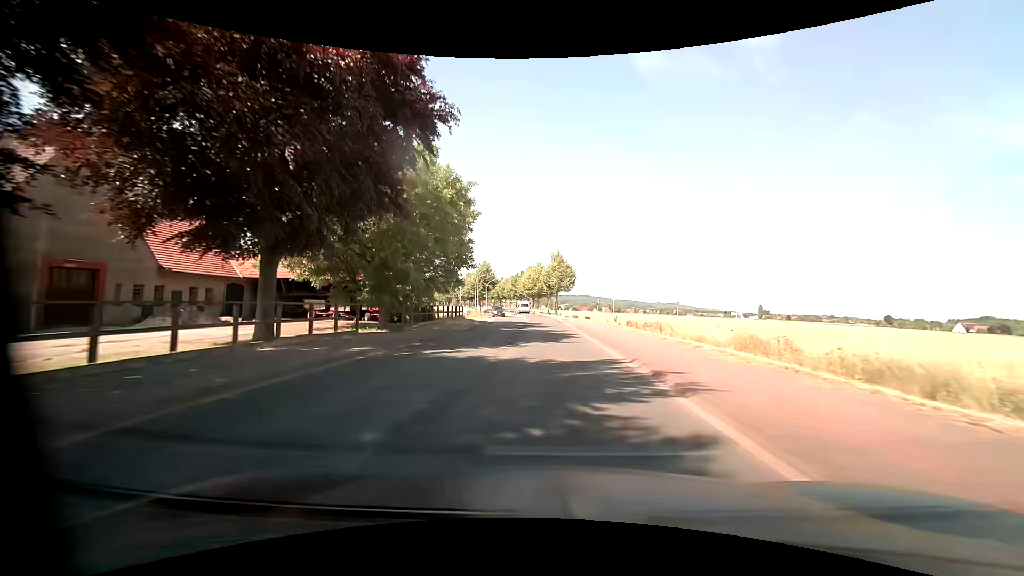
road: primary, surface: asphalt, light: Day
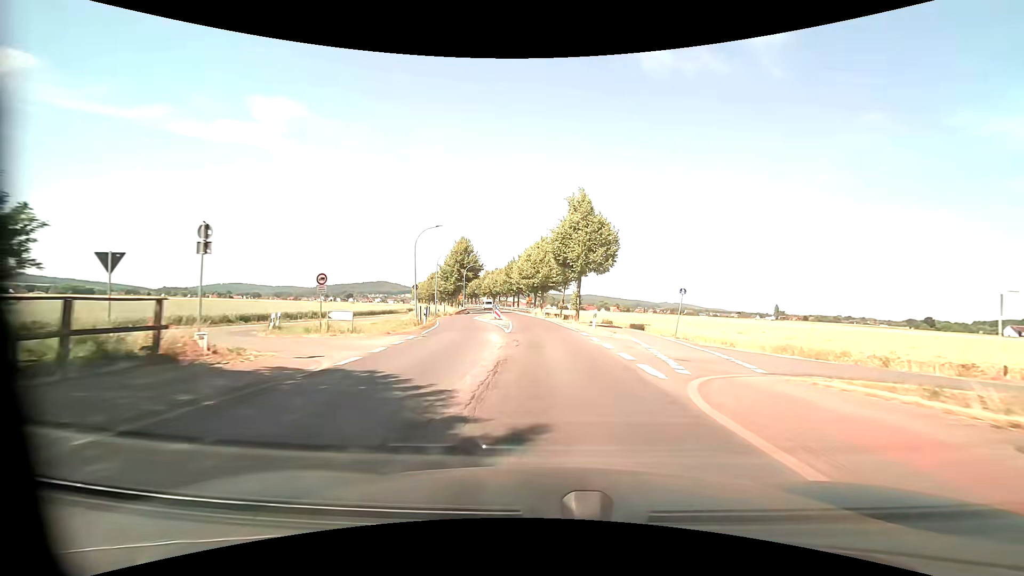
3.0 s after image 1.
(-0.2, +39.6) m; -1°
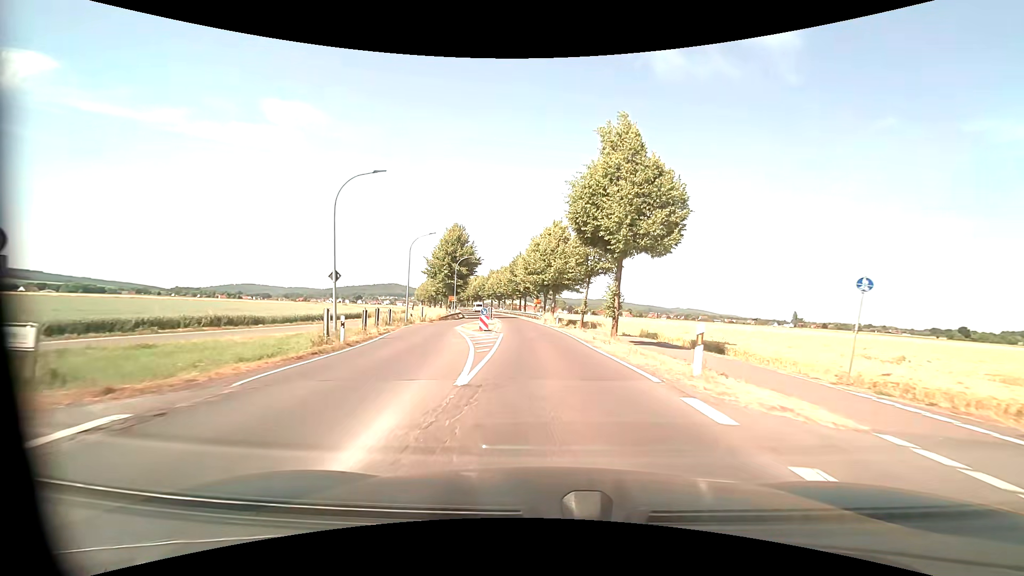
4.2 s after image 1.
(-0.2, +15.8) m; -1°
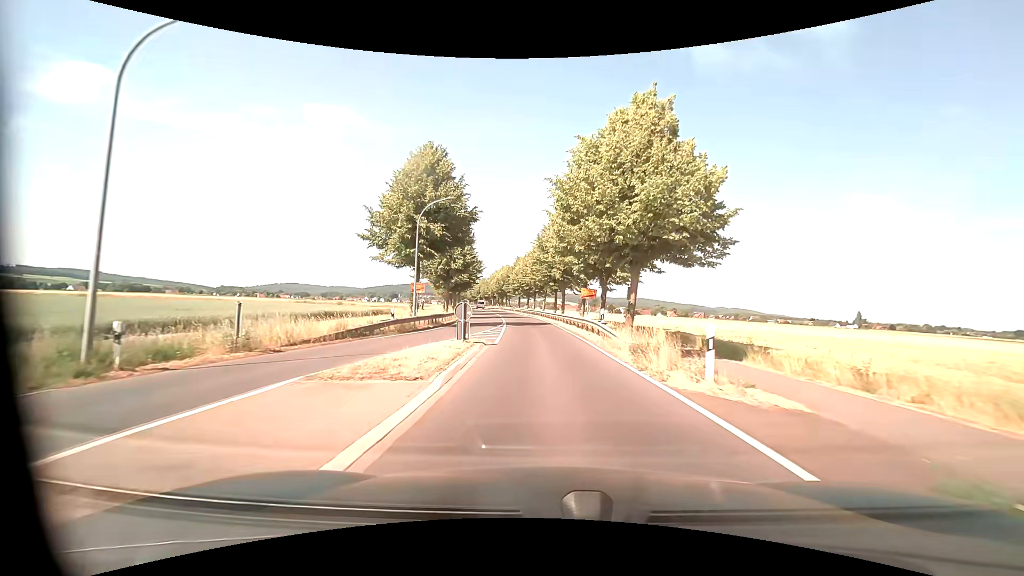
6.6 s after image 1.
(-1.2, +31.6) m; -4°
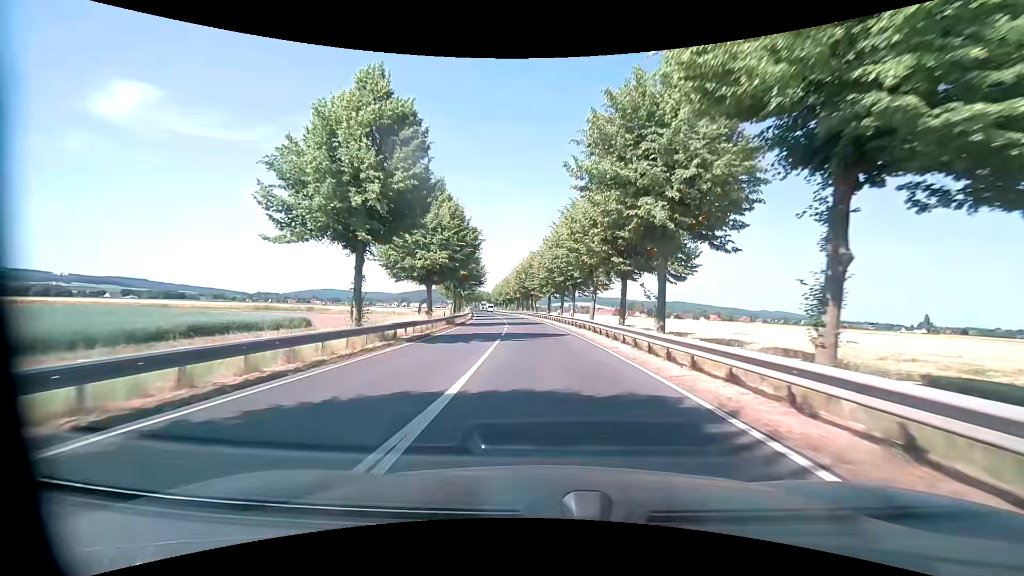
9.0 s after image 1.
(-1.3, +32.8) m; -3°
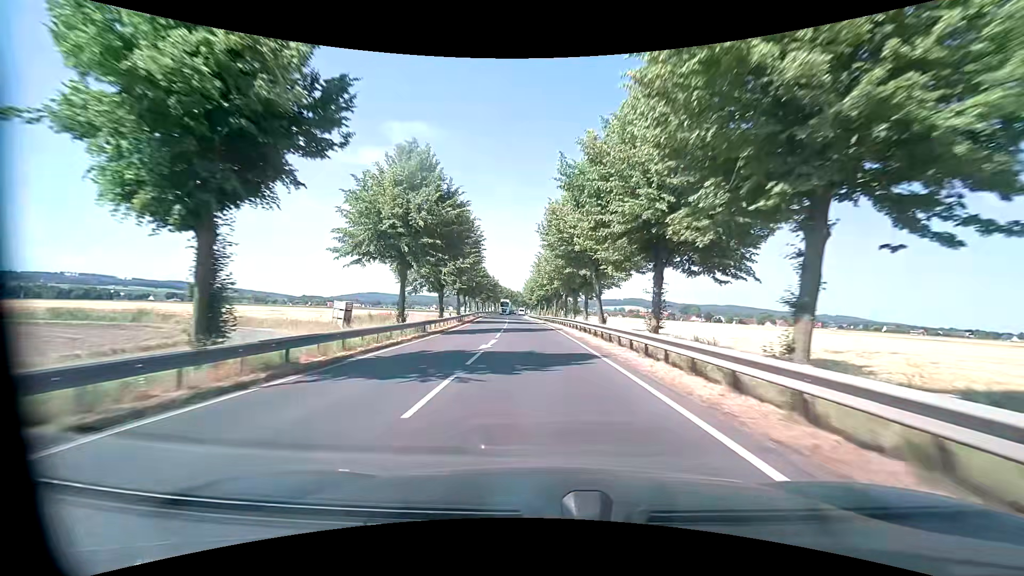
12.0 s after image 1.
(-2.5, +49.1) m; -5°
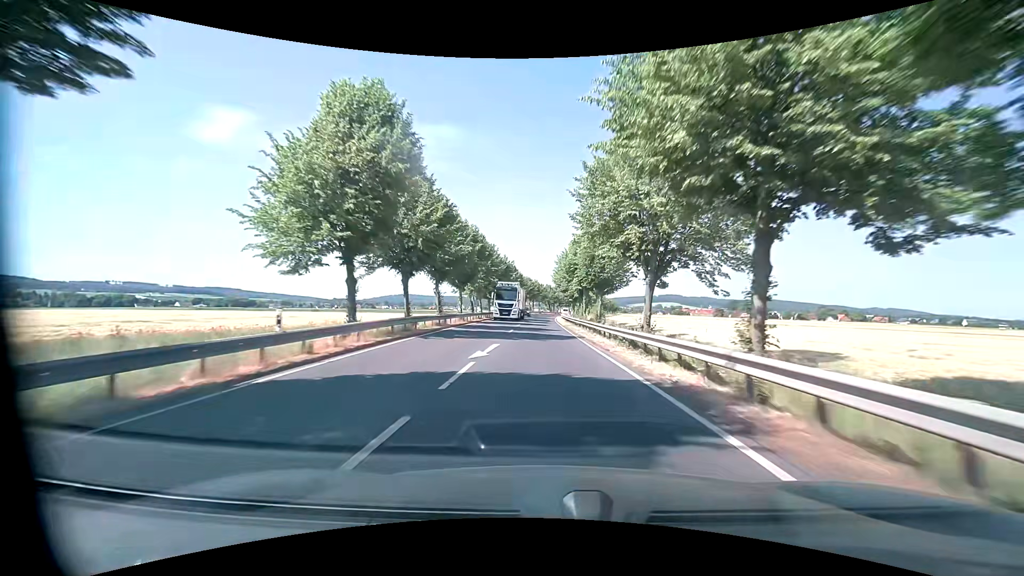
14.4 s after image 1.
(-2.1, +46.6) m; -3°
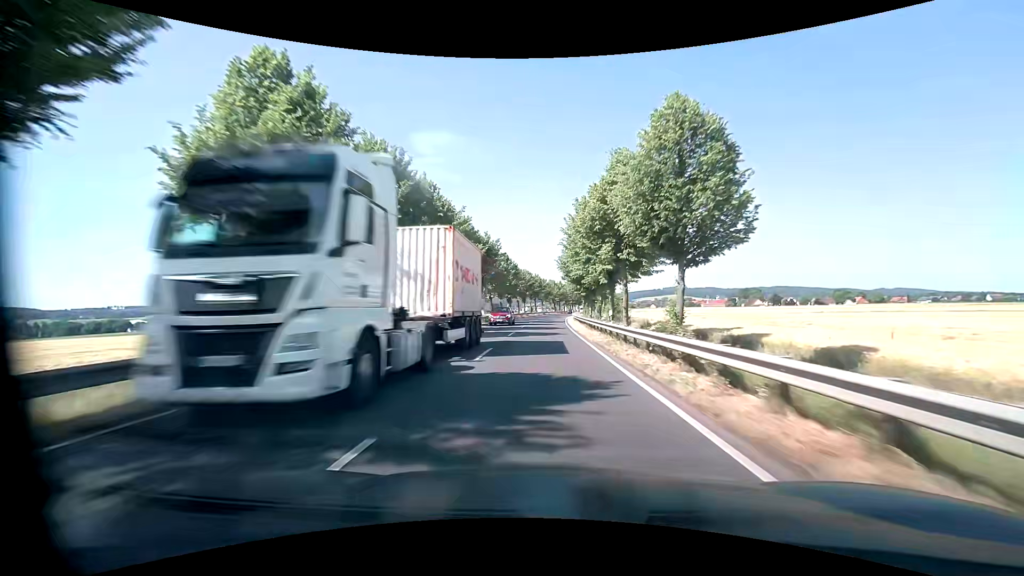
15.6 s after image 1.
(-0.3, +25.6) m; -1°
(0, +10) (0, +20) (0, +30) (0, +40) (0, +50) (+1, +60) (+1, +70) (+2, +80) (+2, +90) (+3, +100) m
